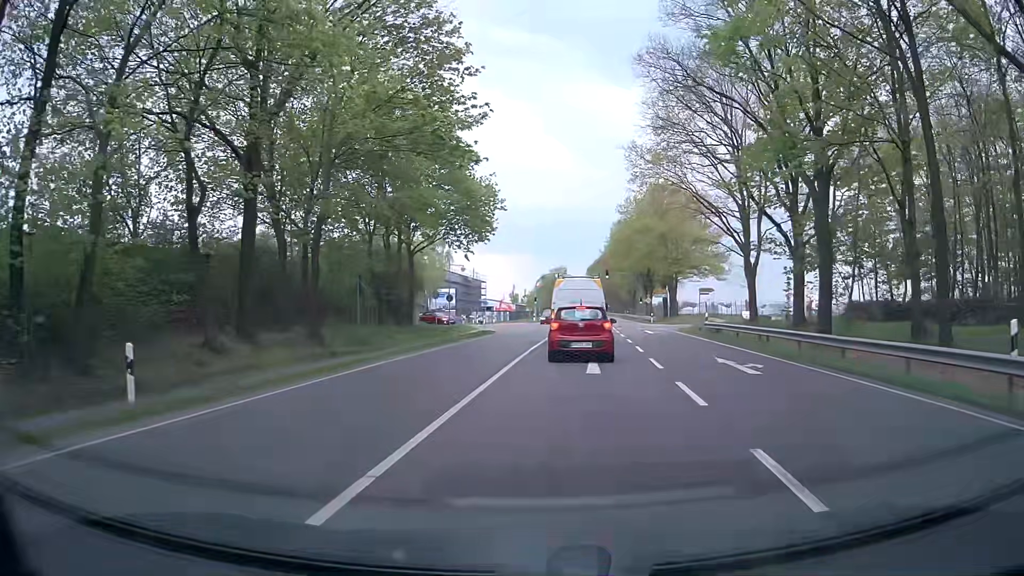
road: primary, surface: asphalt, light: Day
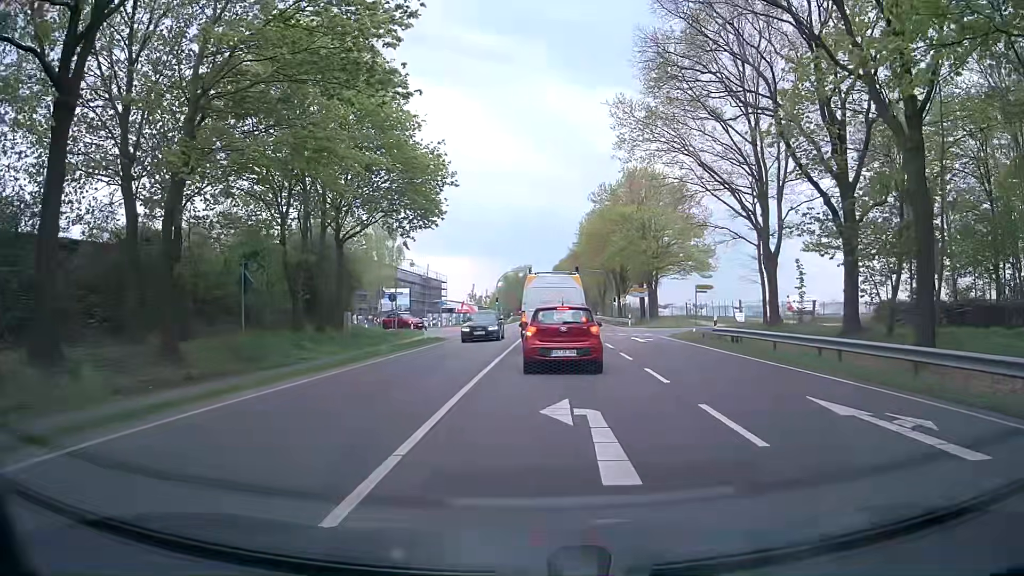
(+0.4, +8.7) m; +5°
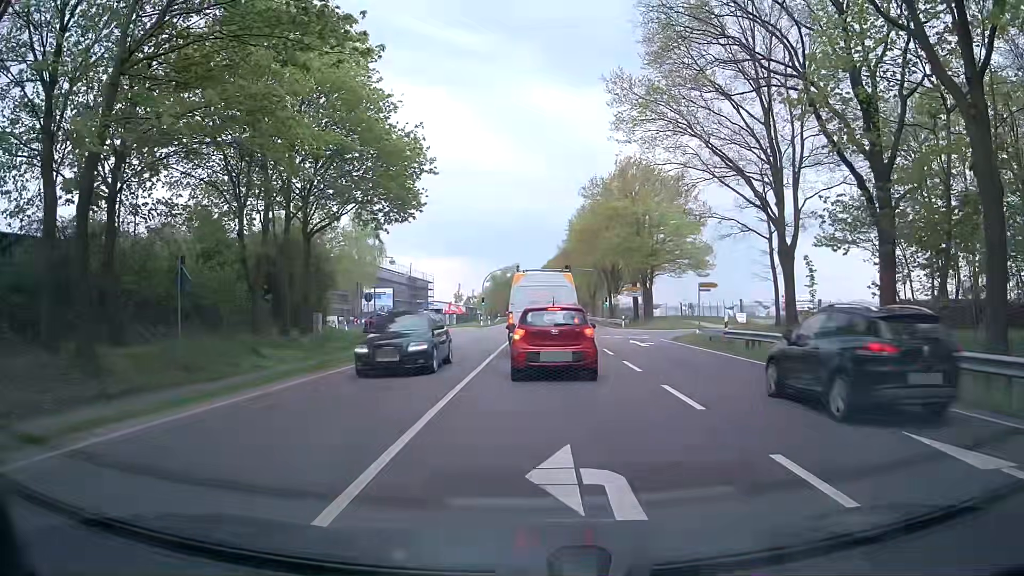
(0.0, +3.3) m; 0°
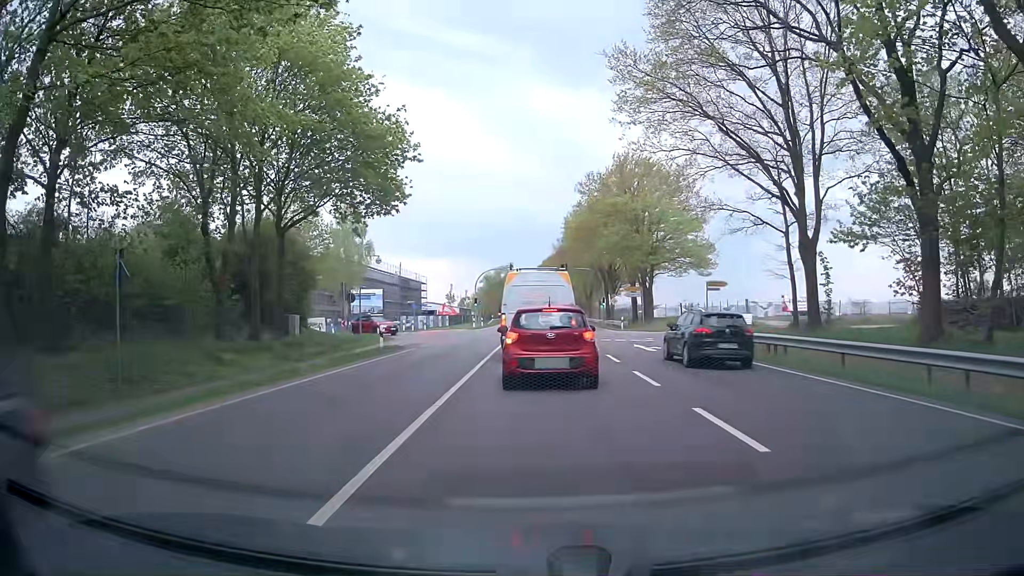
(0.0, +2.7) m; +2°
